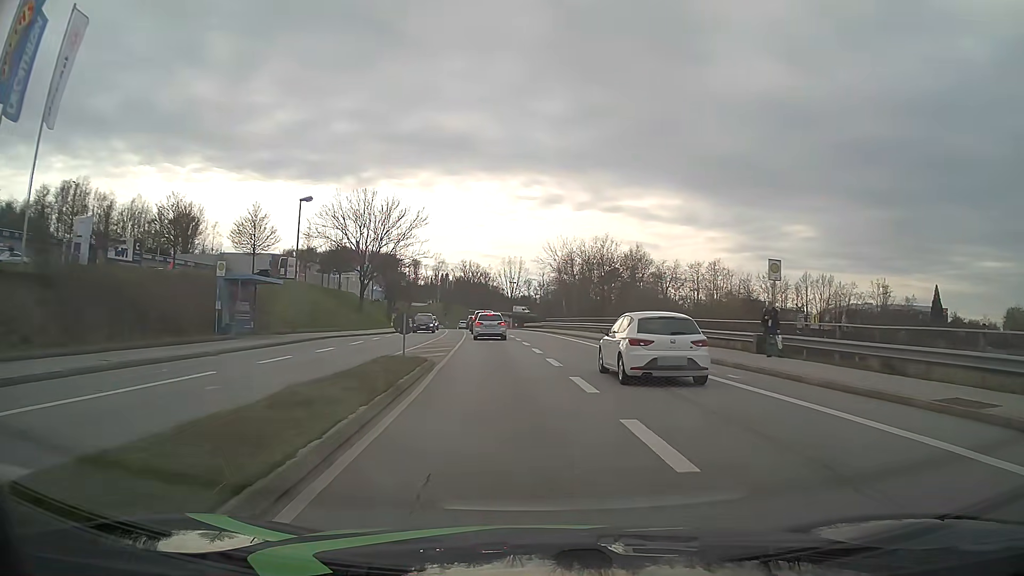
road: tertiary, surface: asphalt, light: Day
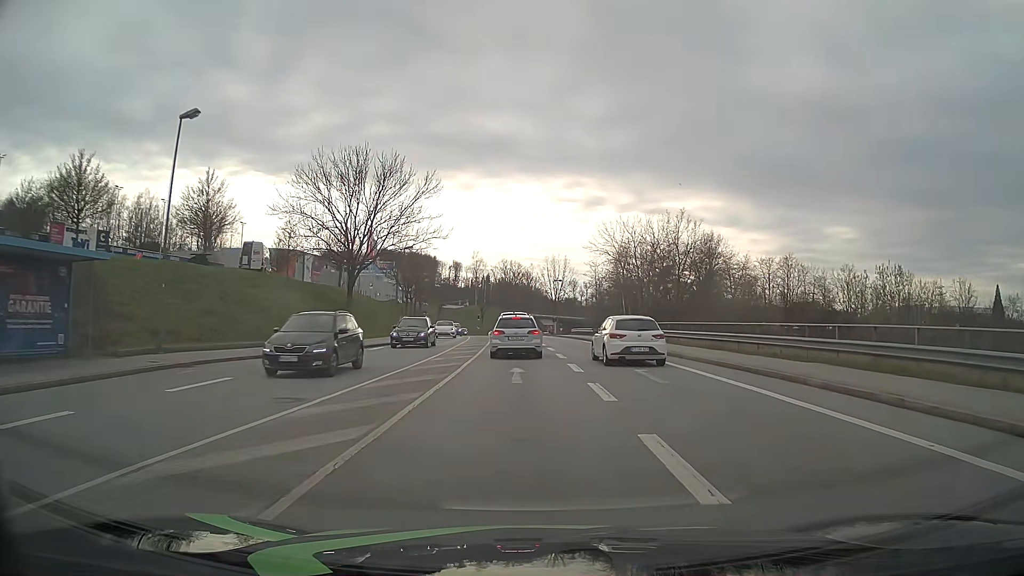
(-0.6, +18.5) m; -4°
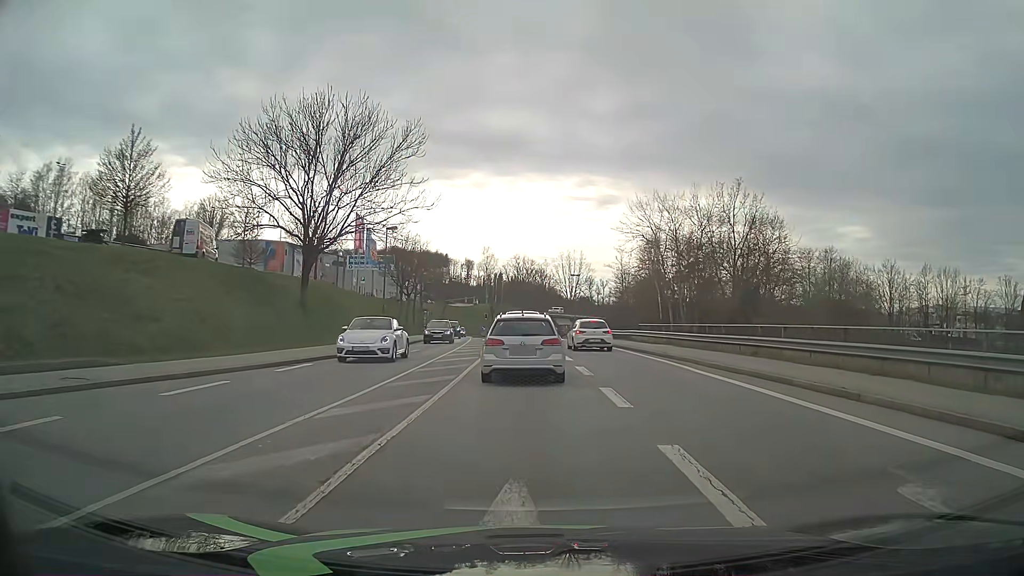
(-0.1, +12.1) m; -1°
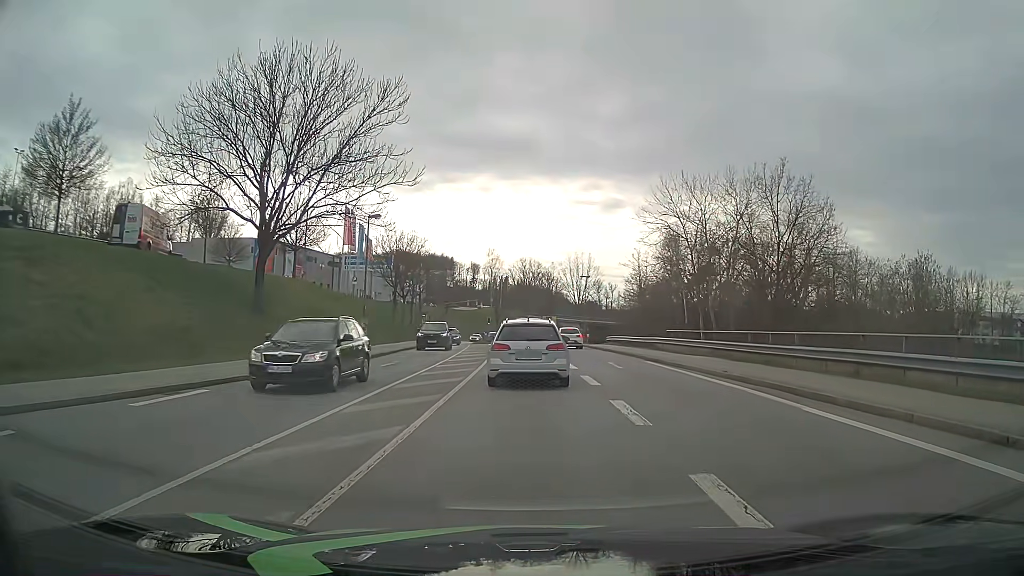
(-0.1, +7.1) m; -1°
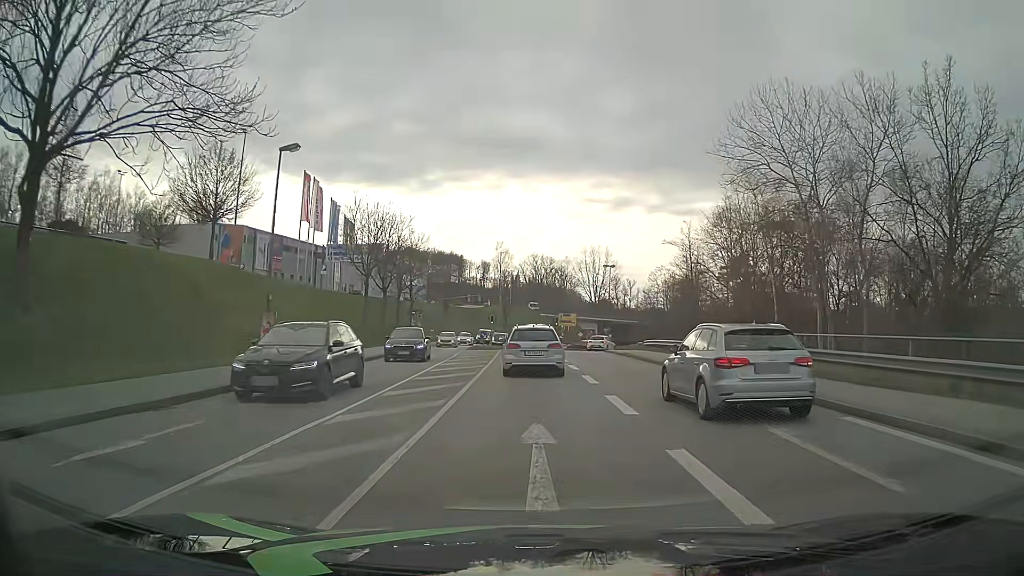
(-0.1, +17.1) m; -1°
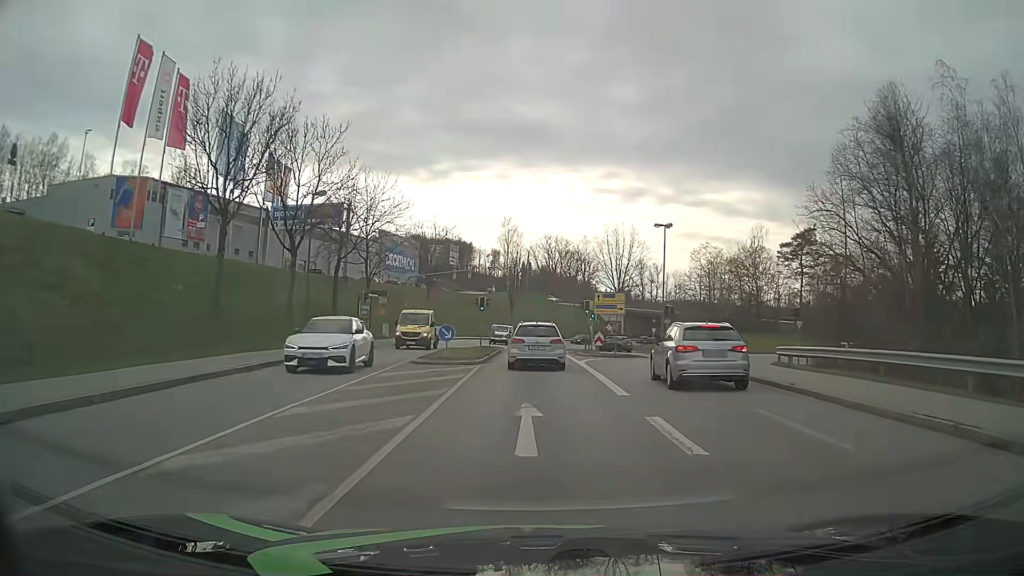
(-0.2, +28.1) m; -1°
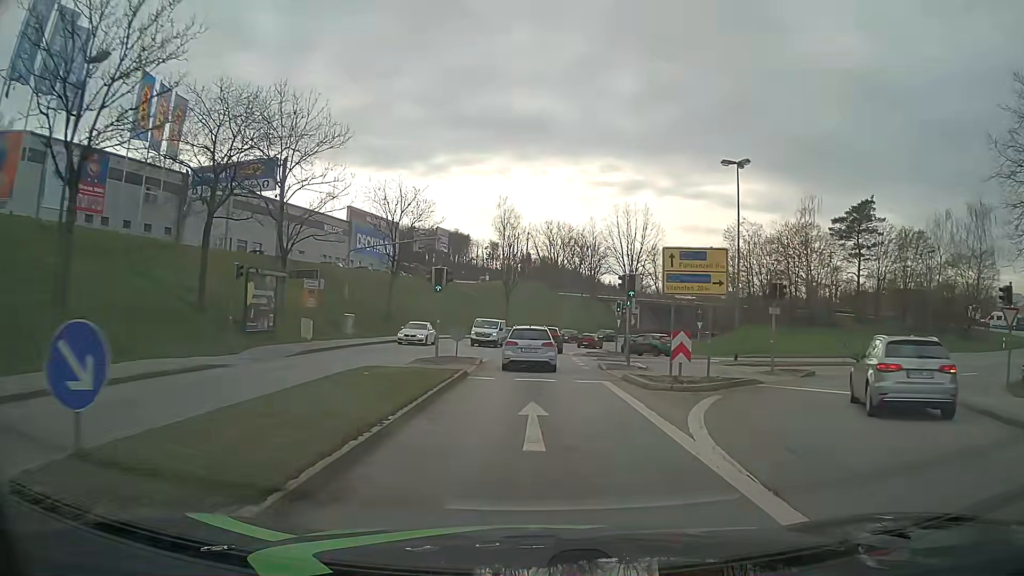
(+0.2, +20.1) m; +1°
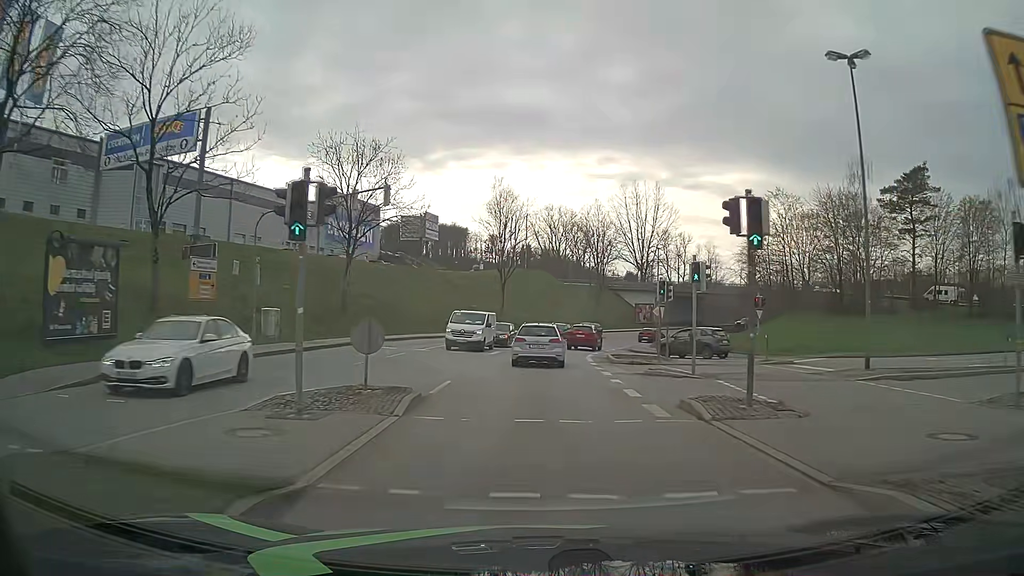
(0.0, +14.1) m; -1°
(0, +10) (0, +20) (+1, +30) (+2, +40) (+4, +50) (+8, +59) (+12, +68) (+18, +76) (+24, +84) (+30, +92) m
